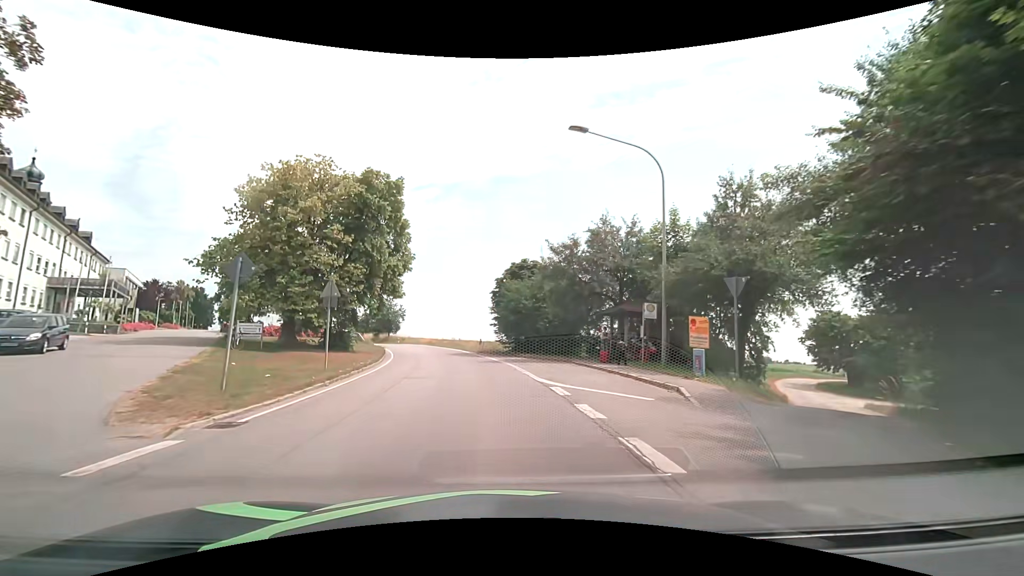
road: secondary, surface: asphalt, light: Day
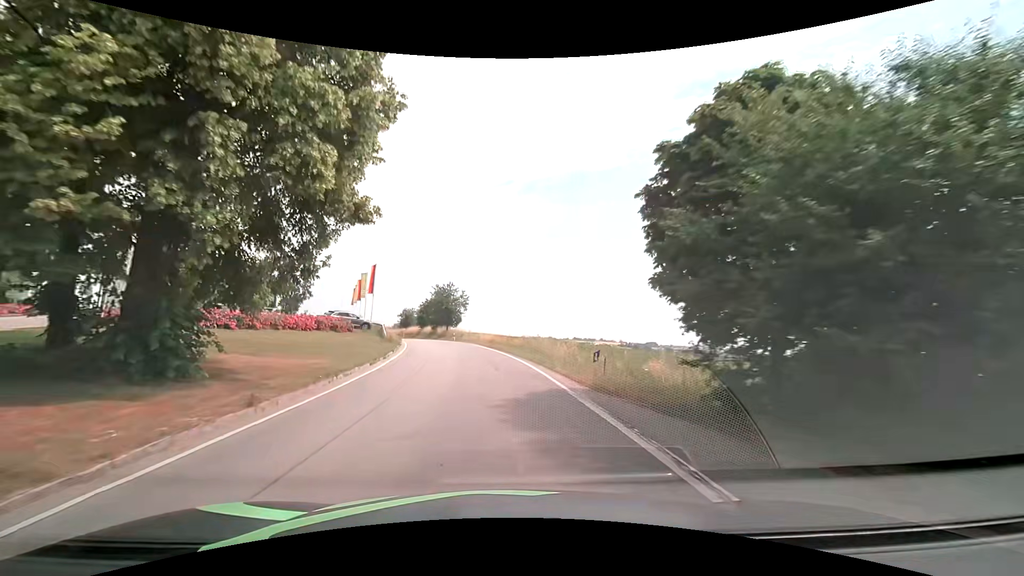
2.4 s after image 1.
(-1.7, +25.0) m; -8°
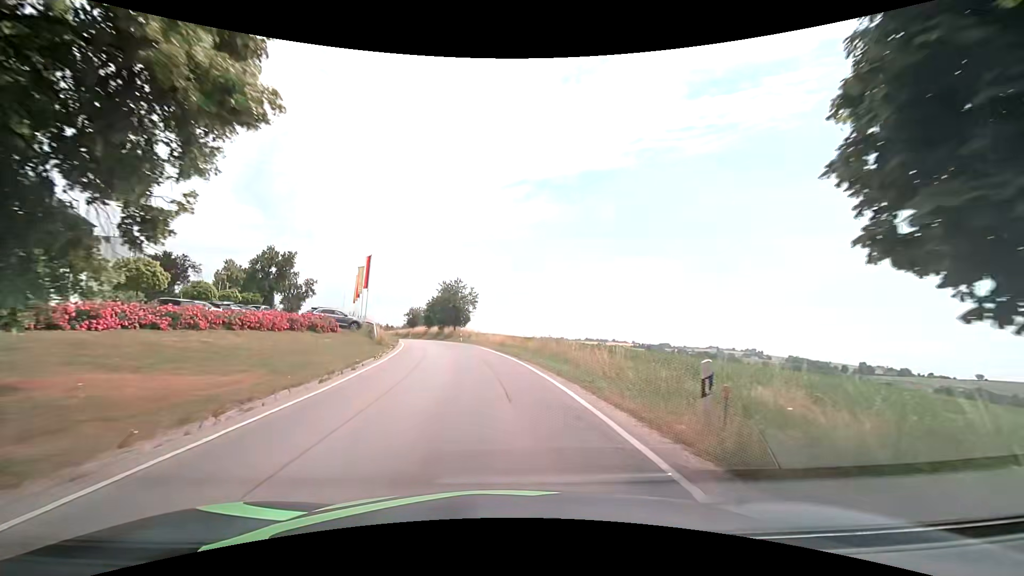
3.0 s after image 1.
(-0.1, +6.5) m; -1°
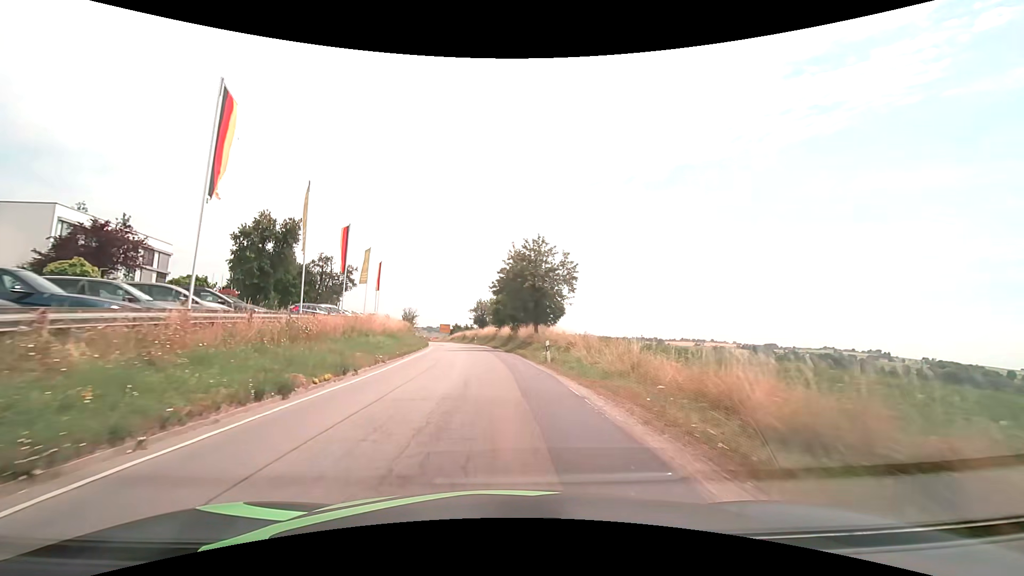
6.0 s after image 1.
(-2.5, +34.0) m; -10°
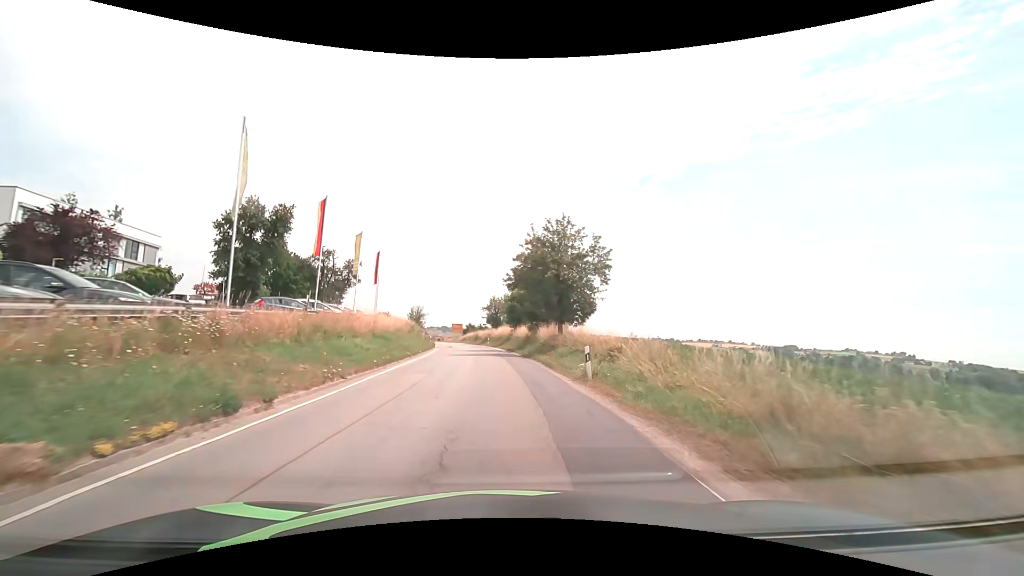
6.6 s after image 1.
(-0.1, +7.1) m; -2°
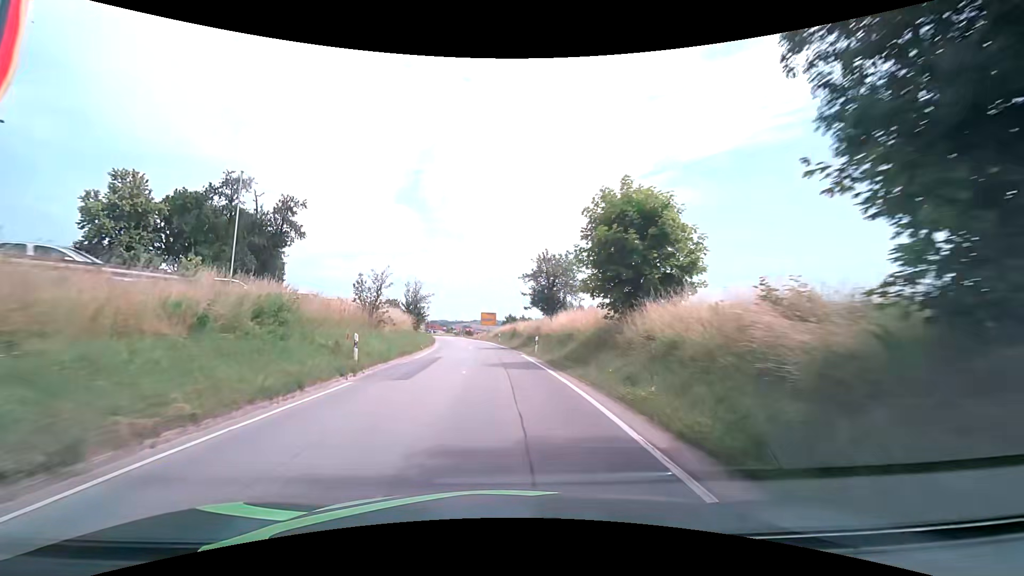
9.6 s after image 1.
(-1.2, +37.7) m; -5°
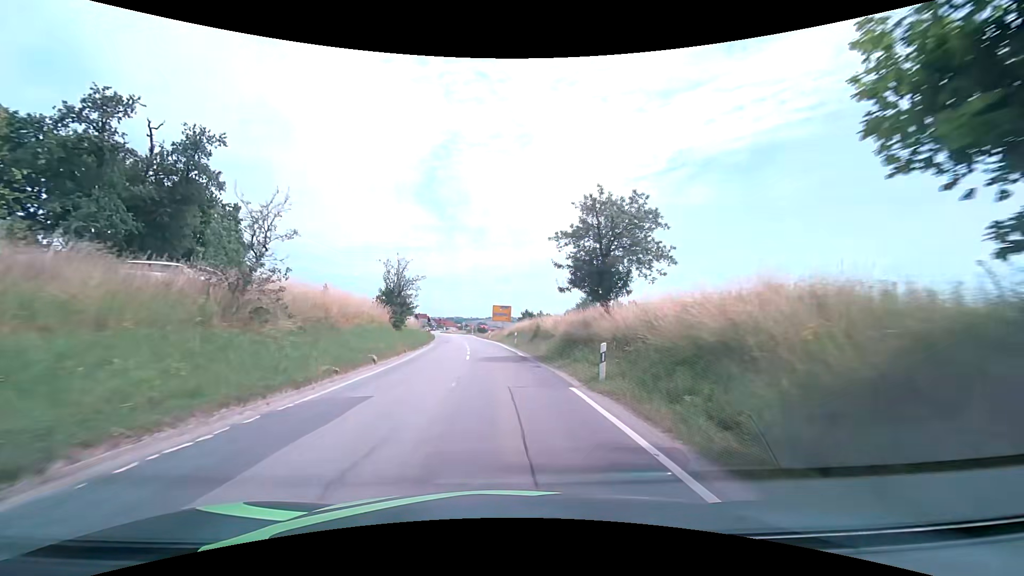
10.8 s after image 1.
(0.0, +15.7) m; -1°
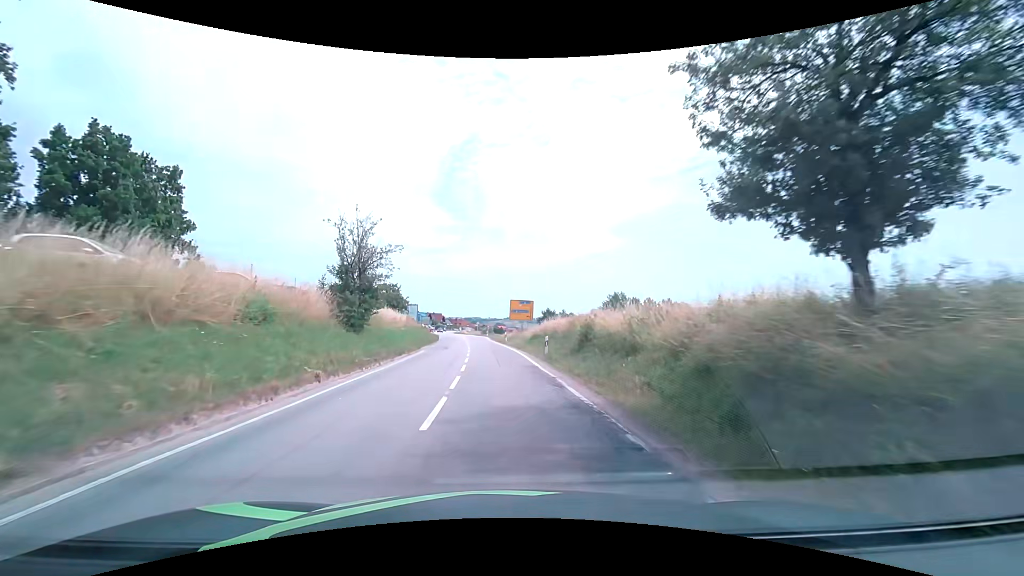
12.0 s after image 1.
(-0.2, +14.8) m; -2°
(0, +10) (-1, +20) (-1, +30) (-2, +40) (-2, +50) (-3, +60) (-4, +70) (-5, +80) (-6, +90) (-7, +100) m
